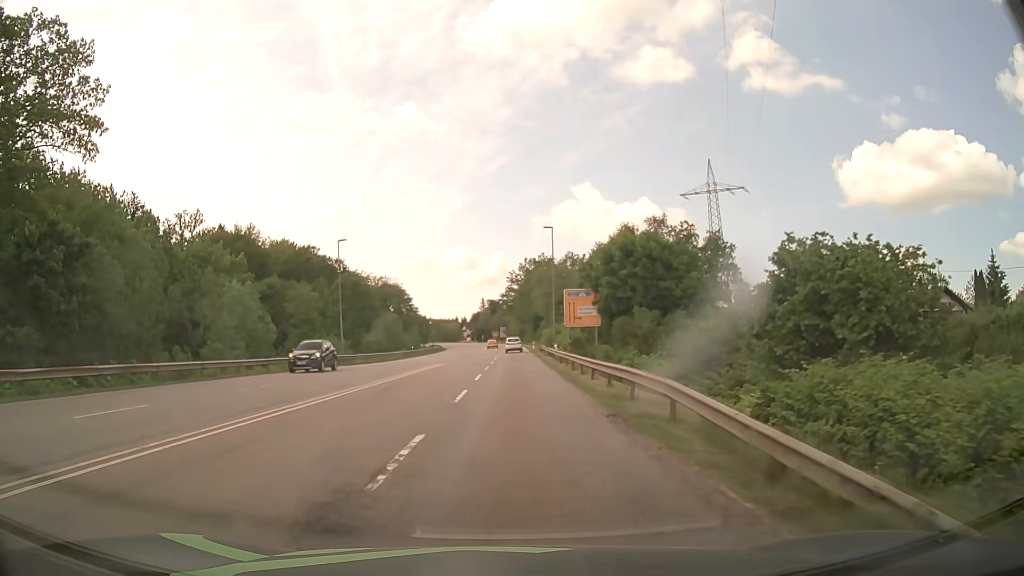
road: secondary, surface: asphalt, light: Day
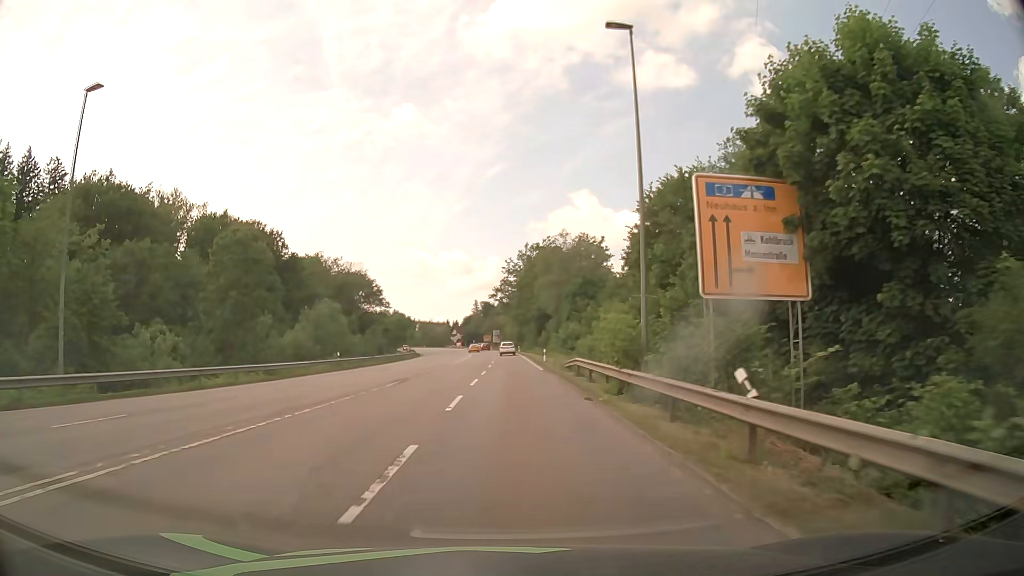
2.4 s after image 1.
(+0.1, +36.3) m; 0°
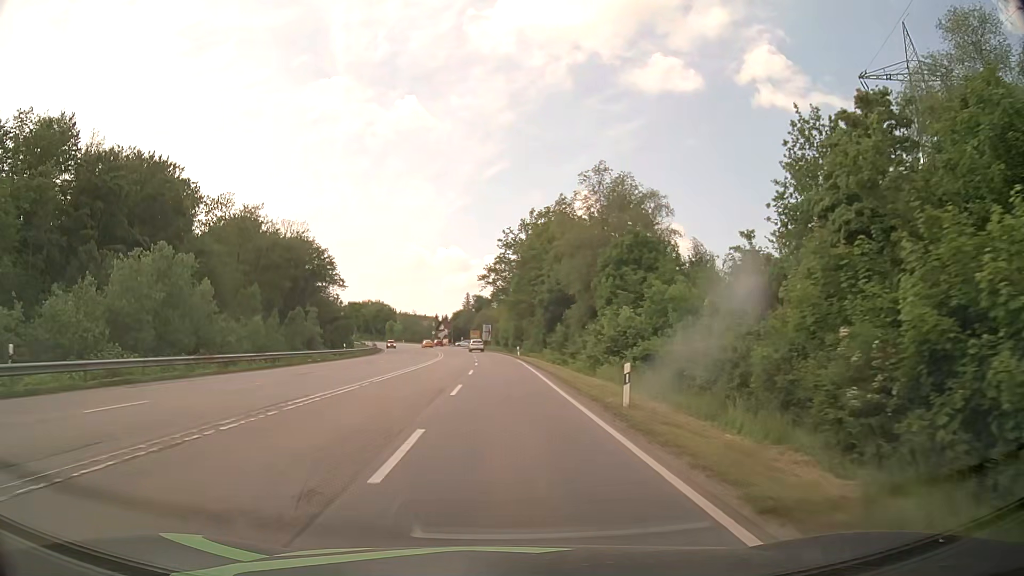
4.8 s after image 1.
(+0.1, +36.5) m; +1°
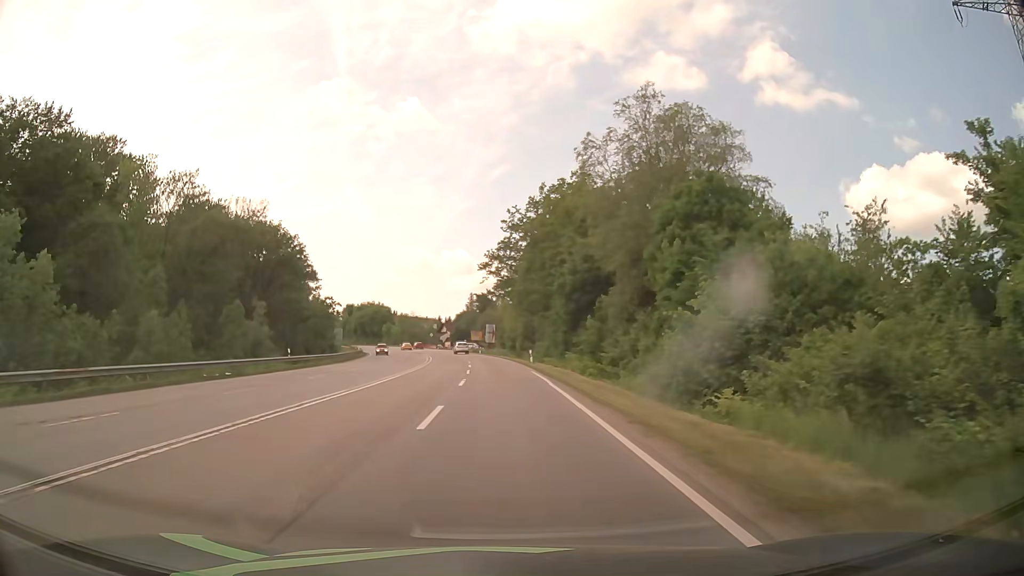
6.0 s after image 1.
(0.0, +18.3) m; 0°
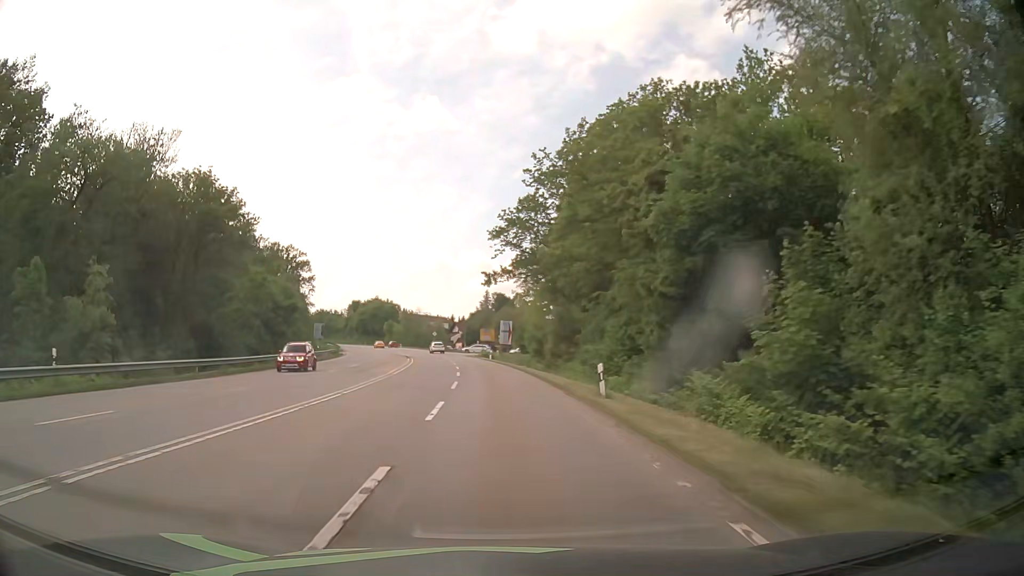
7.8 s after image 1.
(-0.5, +27.3) m; -2°
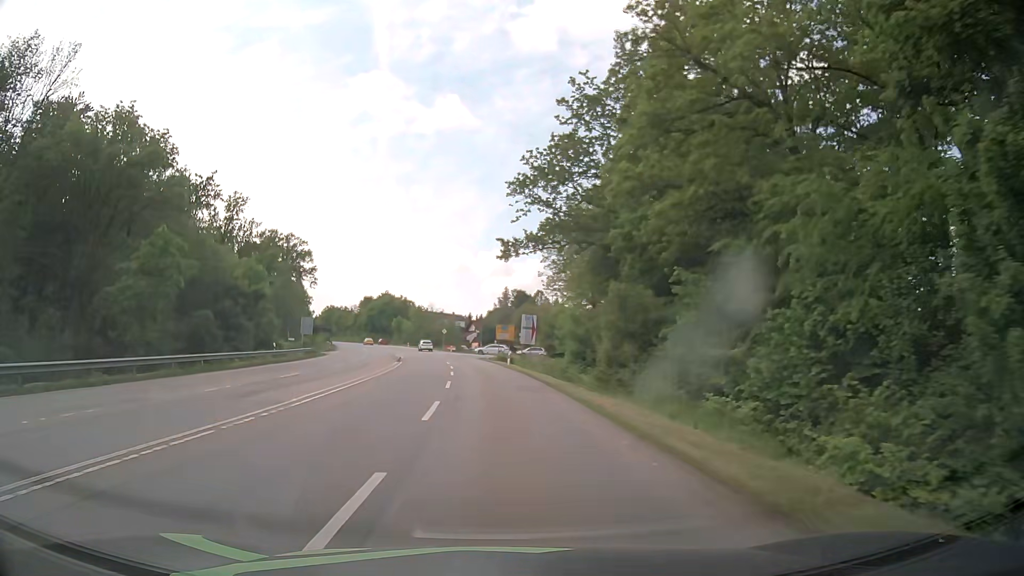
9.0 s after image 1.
(-0.2, +18.2) m; -1°
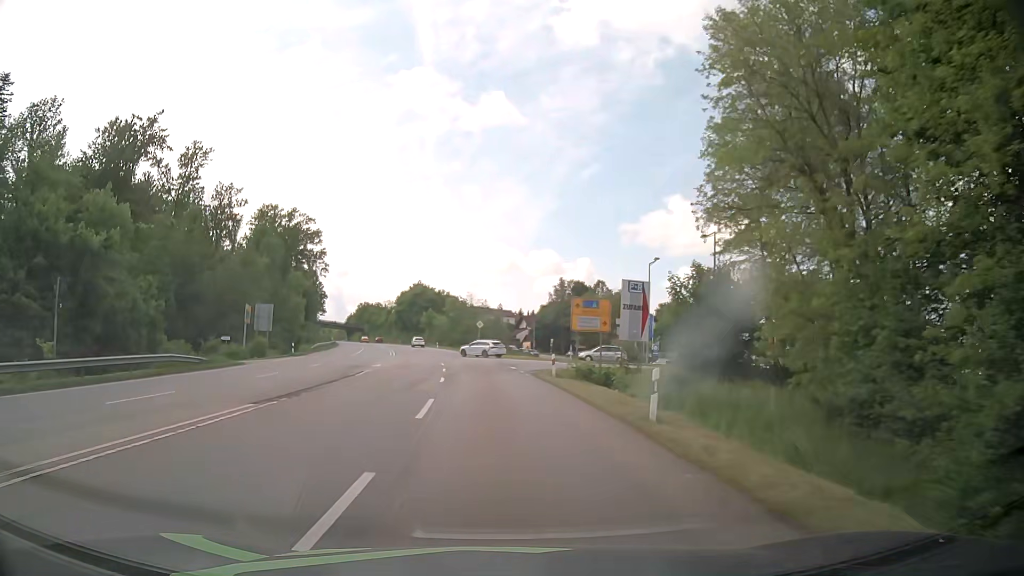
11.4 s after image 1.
(-1.2, +36.5) m; -4°
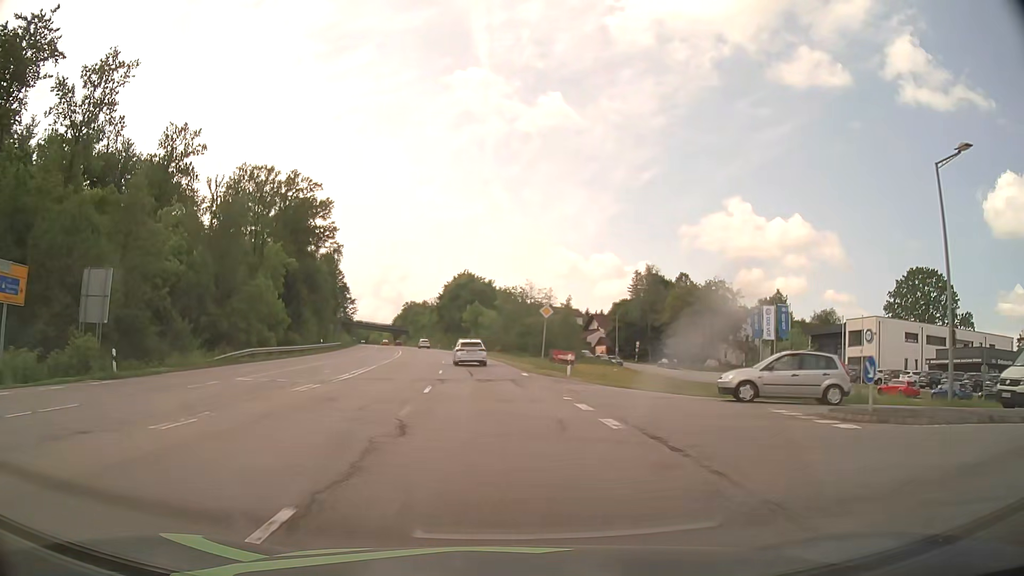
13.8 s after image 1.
(-1.5, +36.1) m; -5°
(0, +10) (-1, +20) (-2, +30) (-3, +40) (-5, +50) (-6, +60) (-8, +70) (-9, +79) (-11, +89) (-13, +99) m
